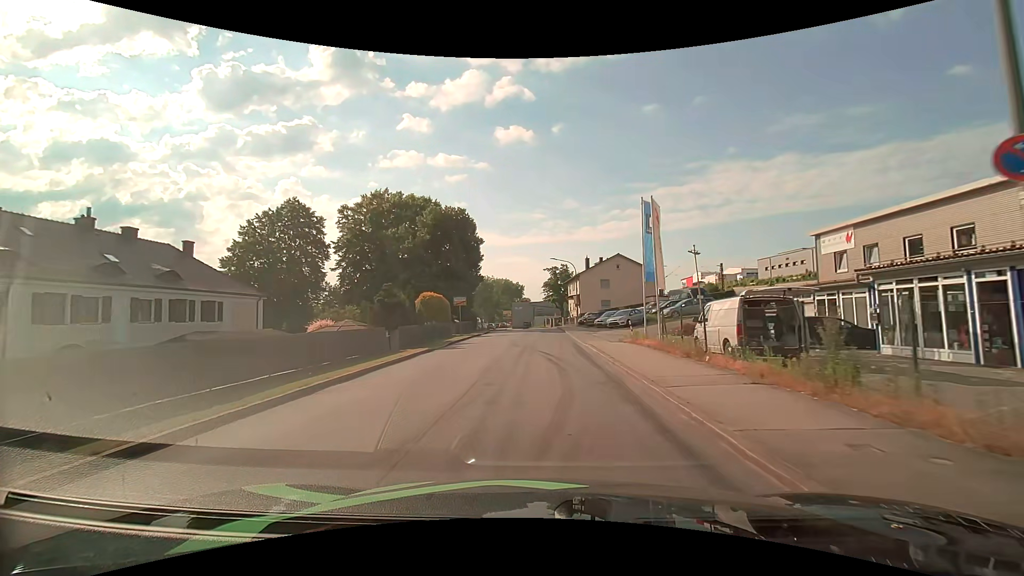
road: unclassified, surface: asphalt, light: Day
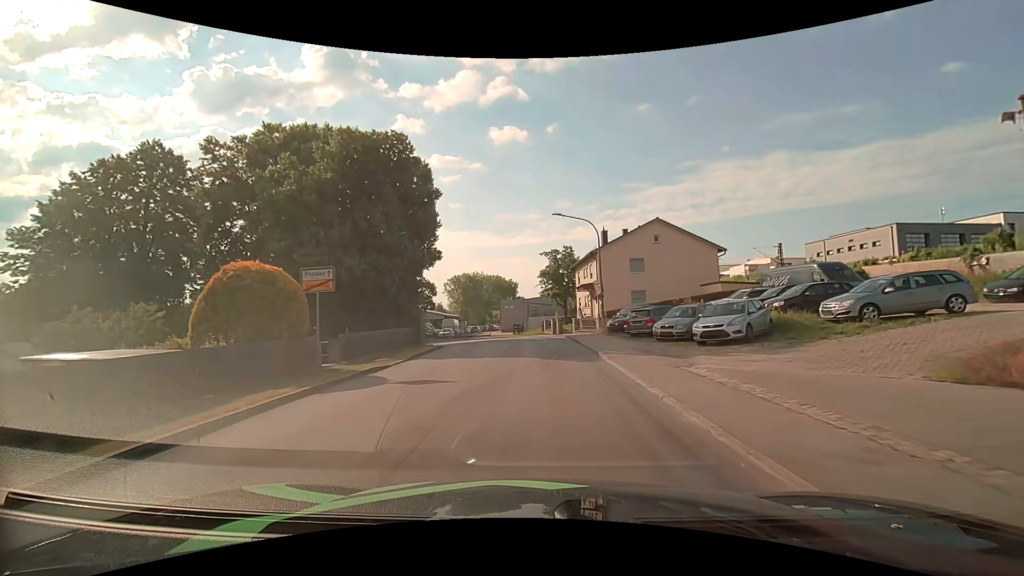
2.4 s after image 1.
(+0.1, +23.6) m; 0°
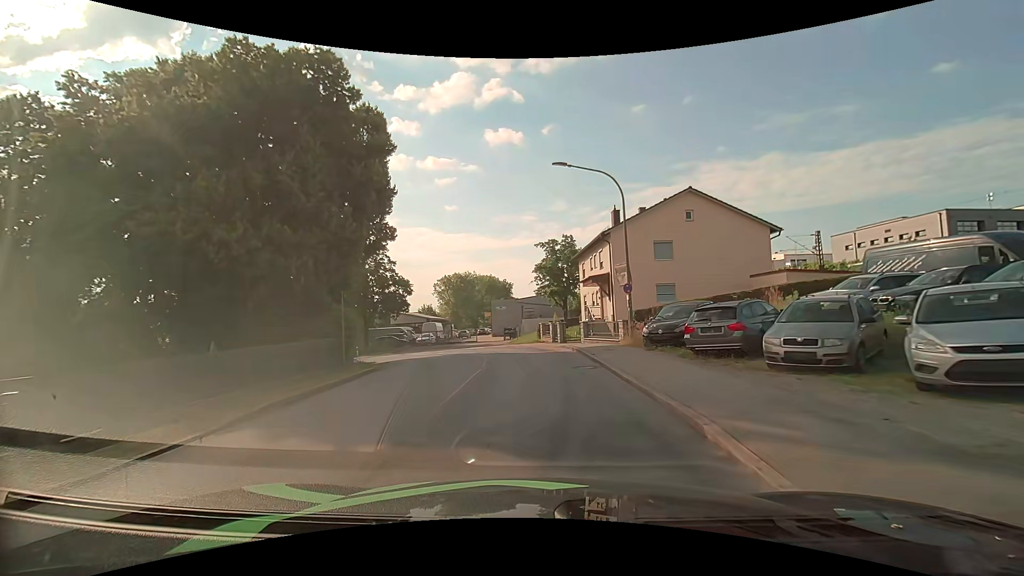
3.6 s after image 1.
(+0.1, +10.3) m; 0°
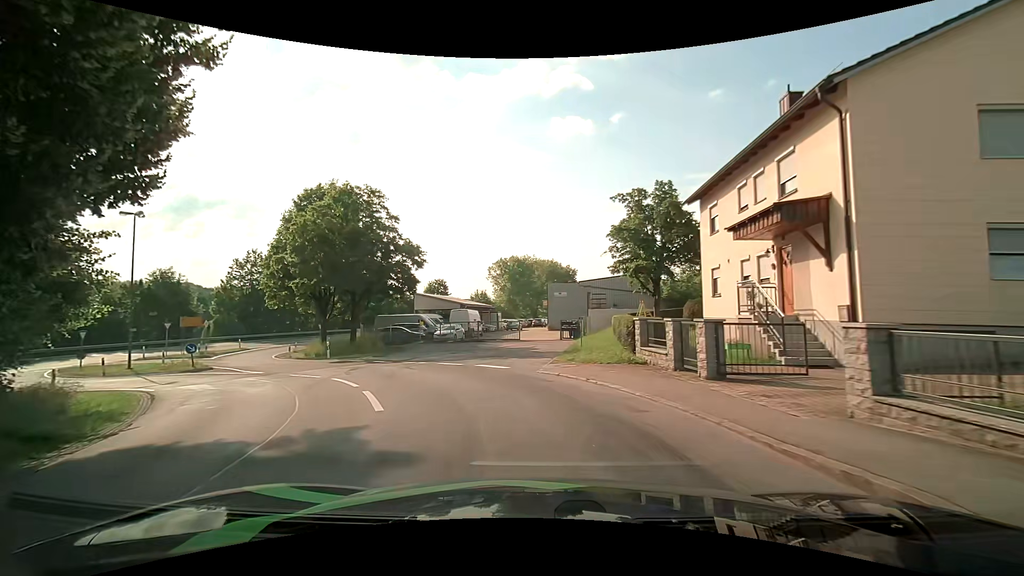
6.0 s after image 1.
(-0.5, +19.0) m; -7°
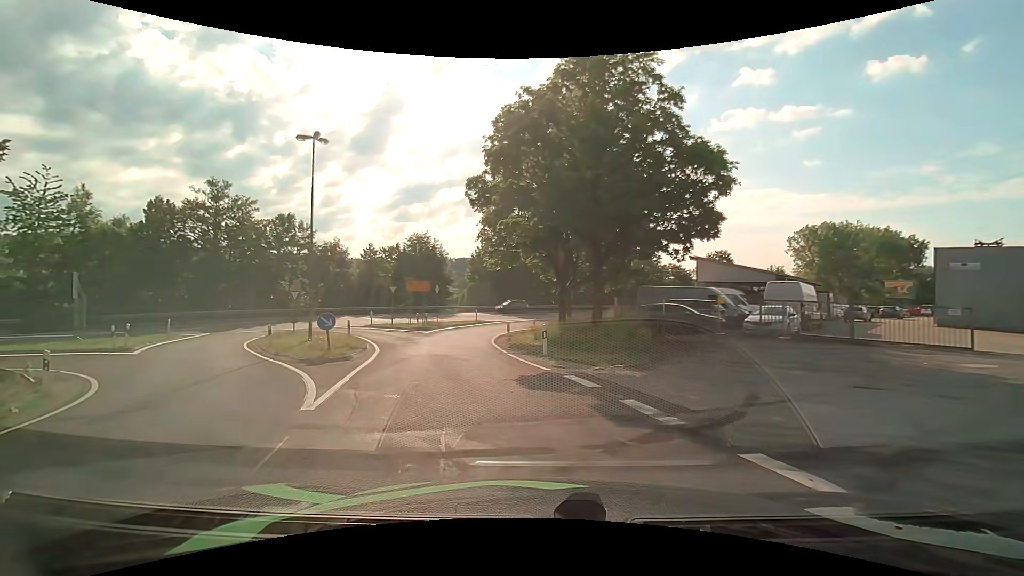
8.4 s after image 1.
(-4.2, +16.0) m; -30°
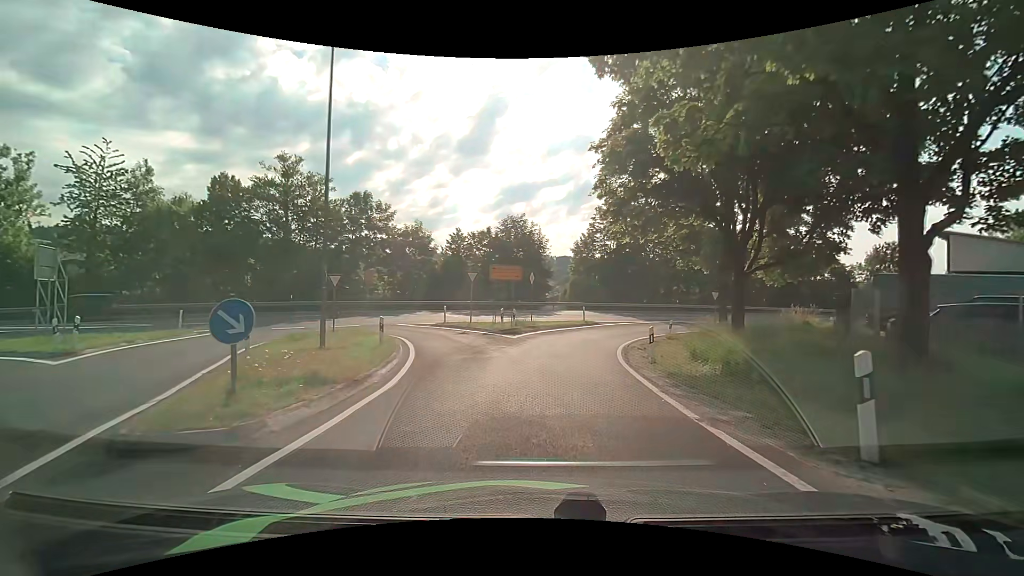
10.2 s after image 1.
(-1.5, +10.9) m; -12°
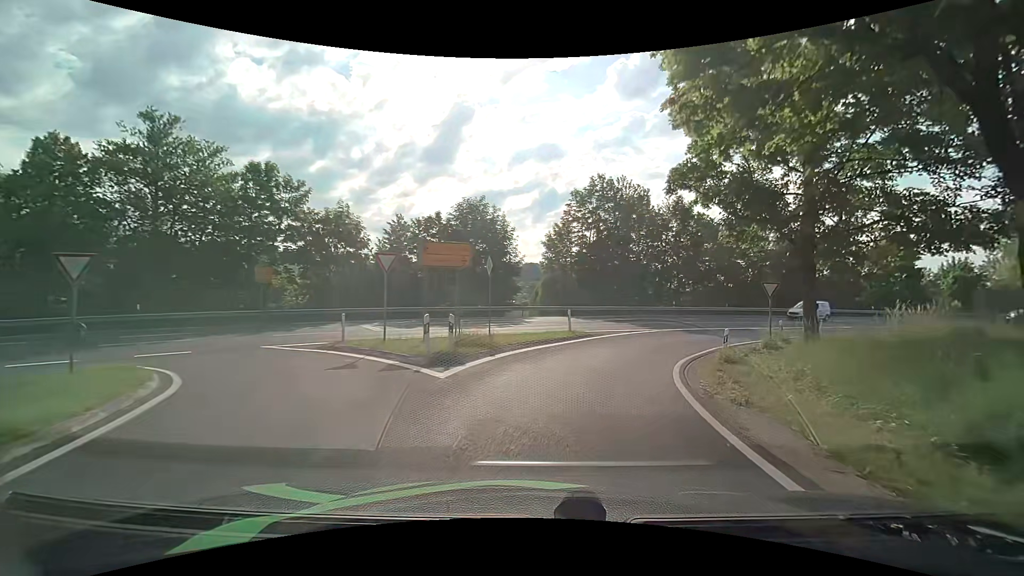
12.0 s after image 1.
(+0.2, +11.9) m; +5°
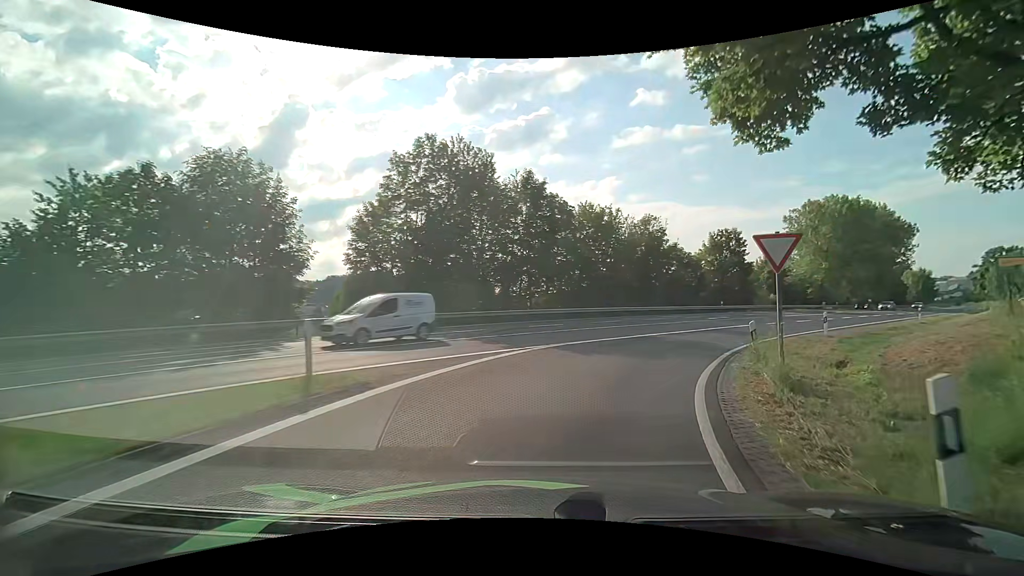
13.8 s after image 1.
(+1.9, +14.0) m; +17°
(+1, +10) (+5, +19) (+11, +27) (+18, +35) (+24, +42) (+31, +50) (+38, +57) (+44, +64) (+51, +72) (+58, +79) m
